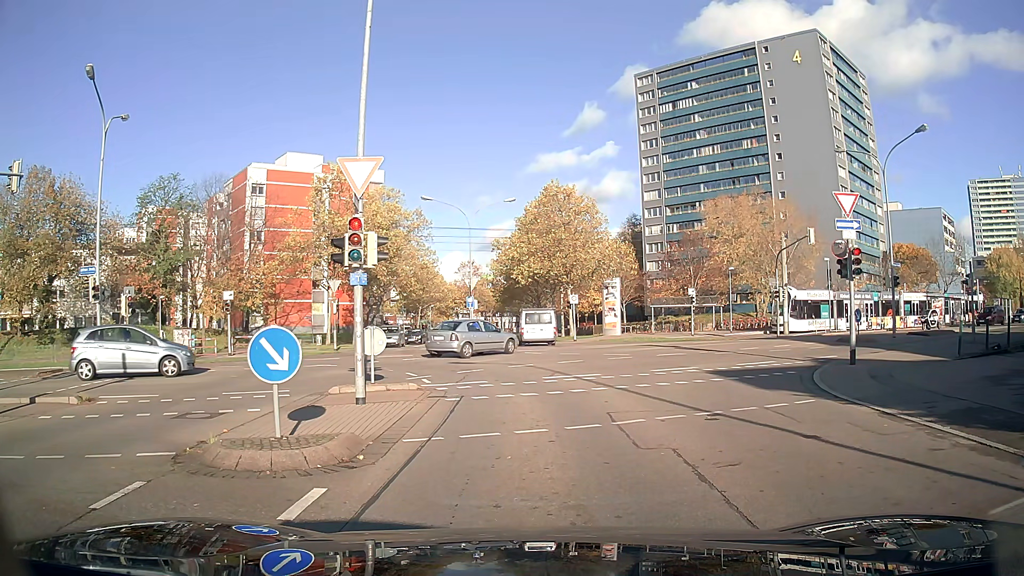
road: residential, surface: asphalt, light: Day
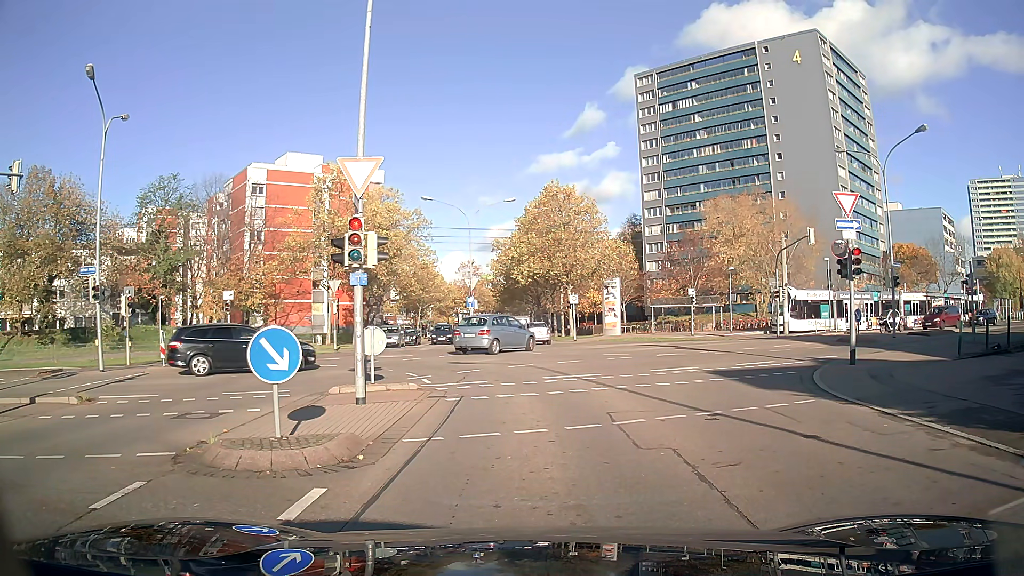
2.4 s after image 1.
(0.0, 0.0) m; 0°
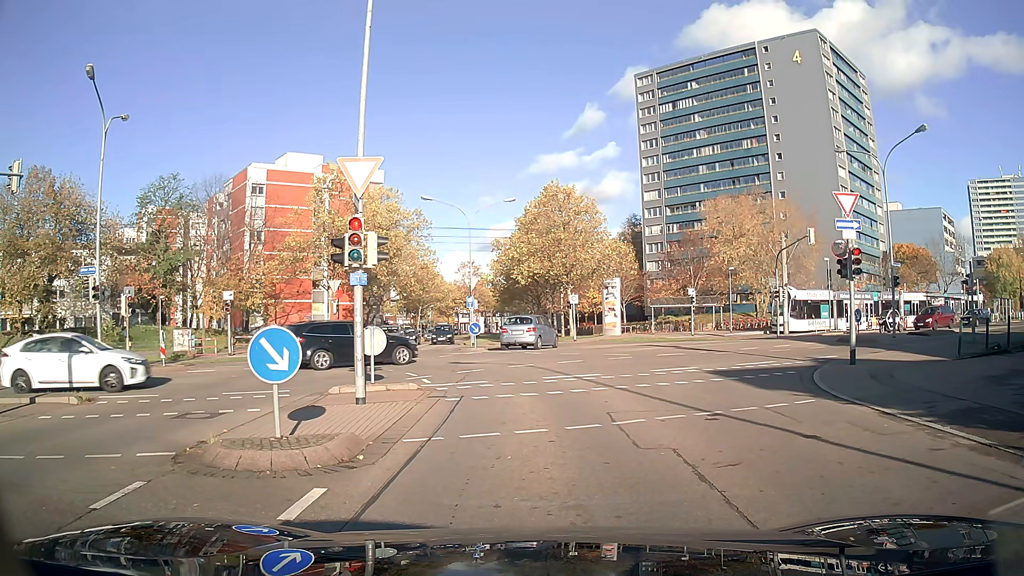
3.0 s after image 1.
(0.0, 0.0) m; 0°
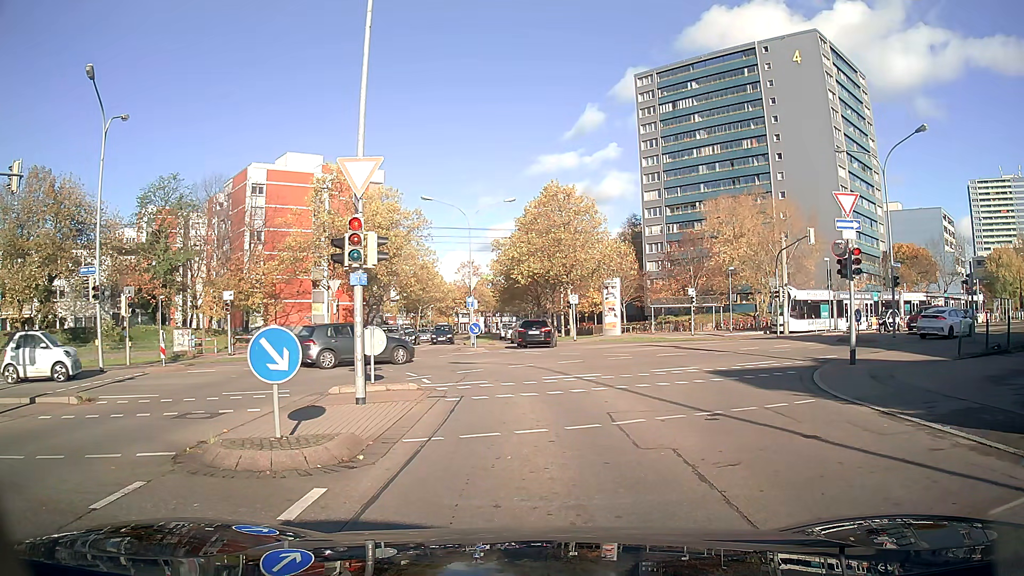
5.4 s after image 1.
(0.0, 0.0) m; 0°
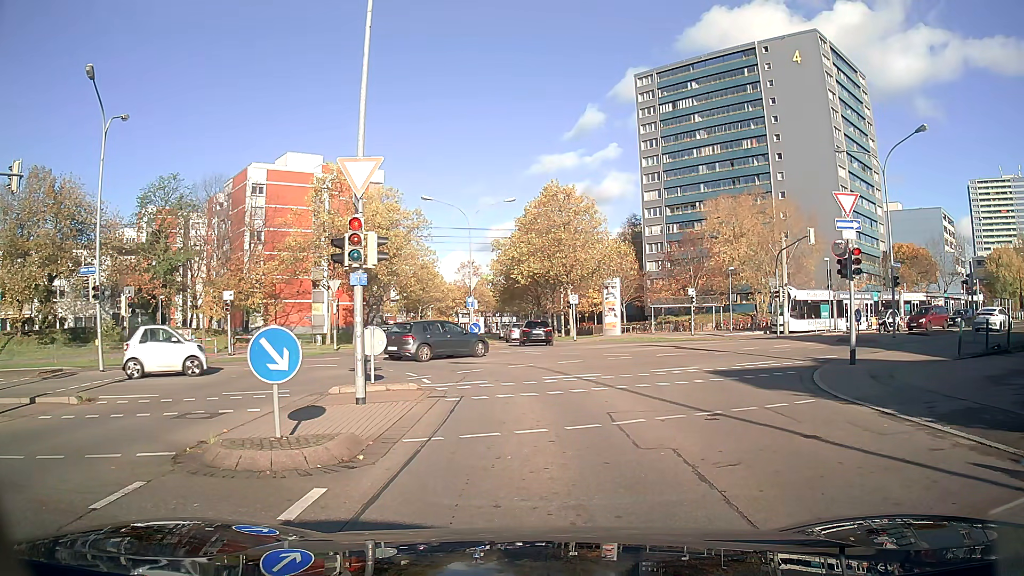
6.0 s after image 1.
(0.0, 0.0) m; 0°
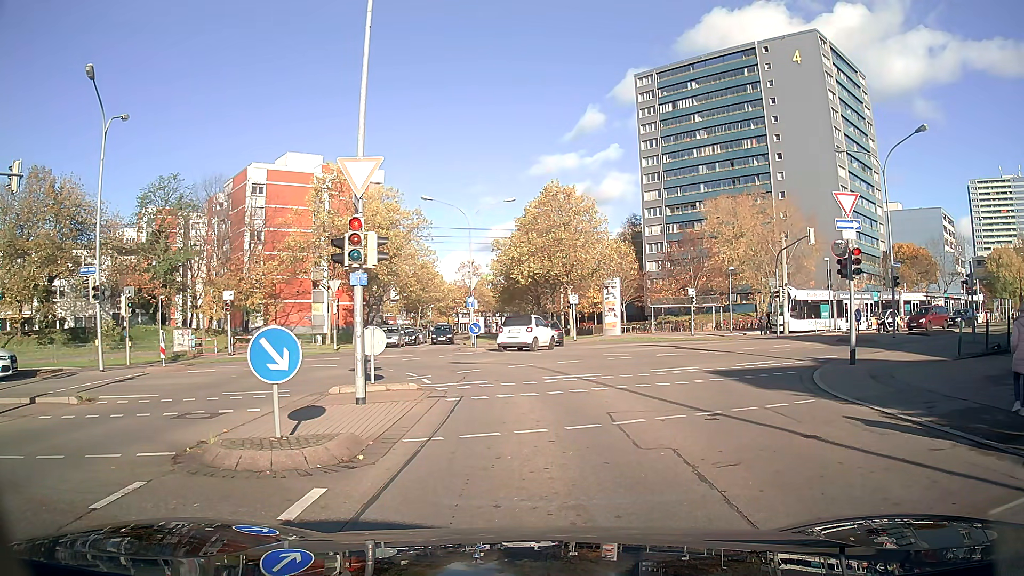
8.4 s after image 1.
(0.0, 0.0) m; 0°
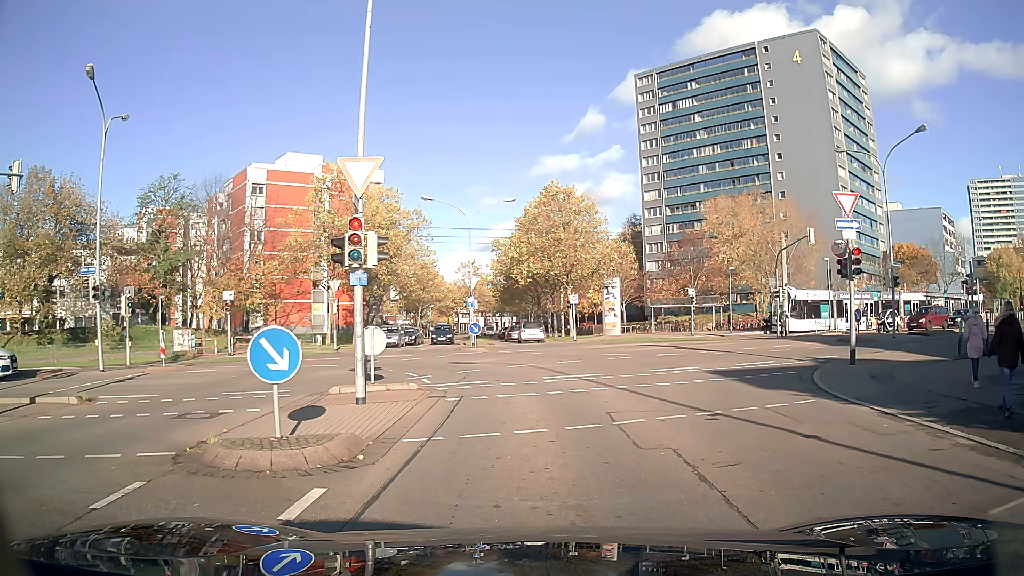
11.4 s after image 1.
(0.0, 0.0) m; 0°
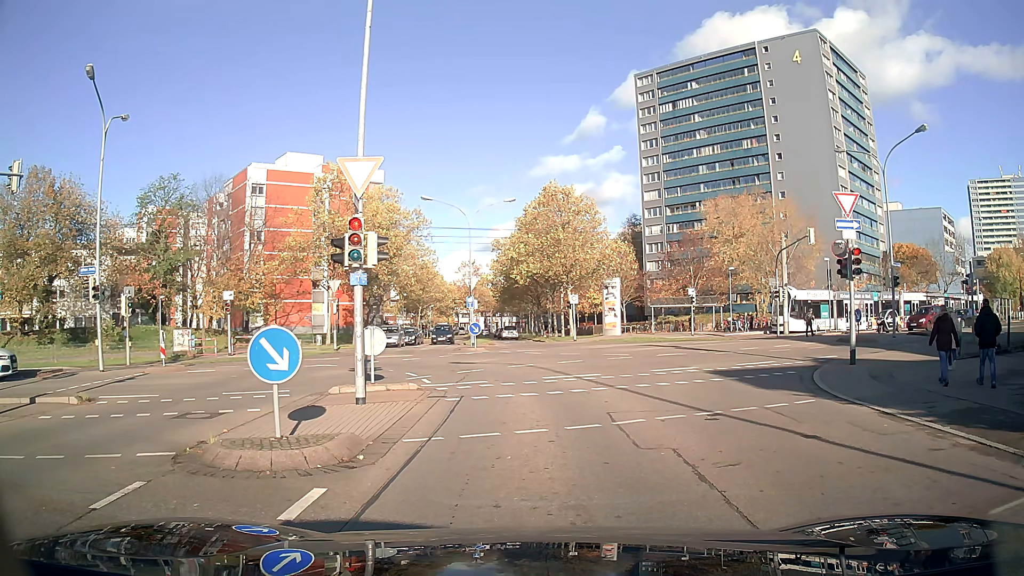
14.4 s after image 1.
(0.0, 0.0) m; 0°
(0, +10) (-2, +20) (-10, +25) (-19, +21) (-28, +17) (-37, +13) (-46, +8) (-55, +3) (-63, -2) (-72, -7) m
